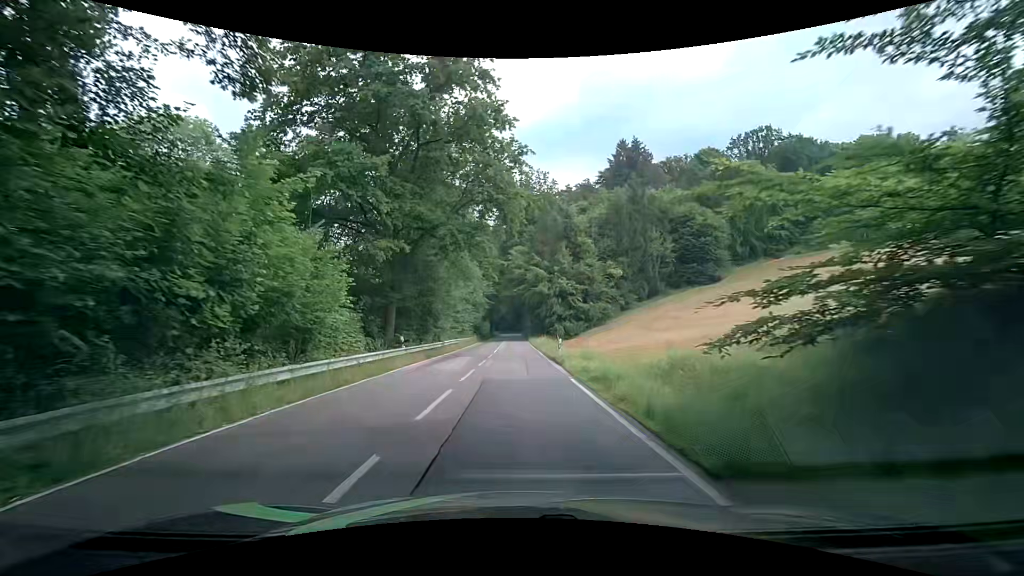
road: tertiary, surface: asphalt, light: Day
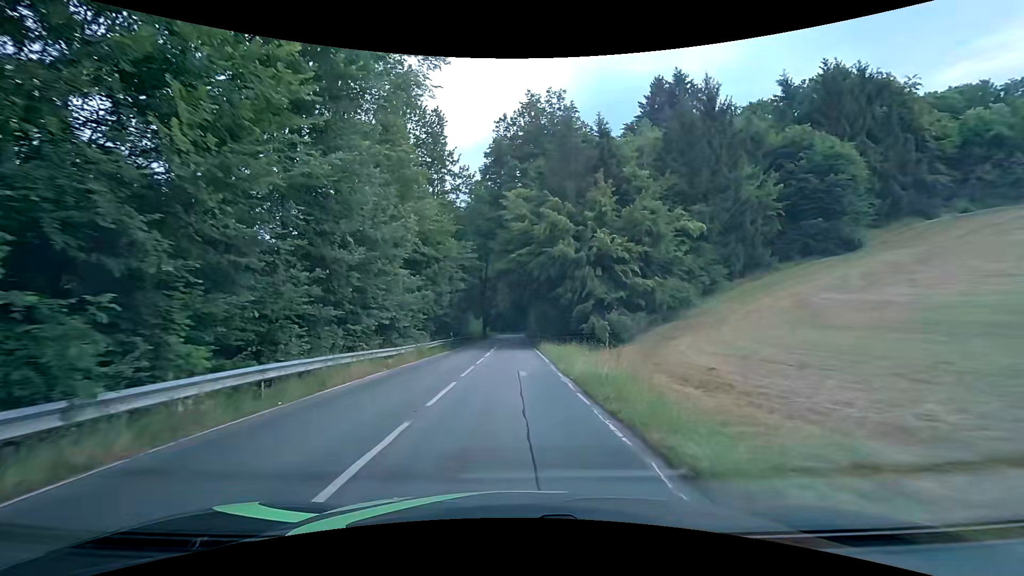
(-0.8, +29.4) m; -2°
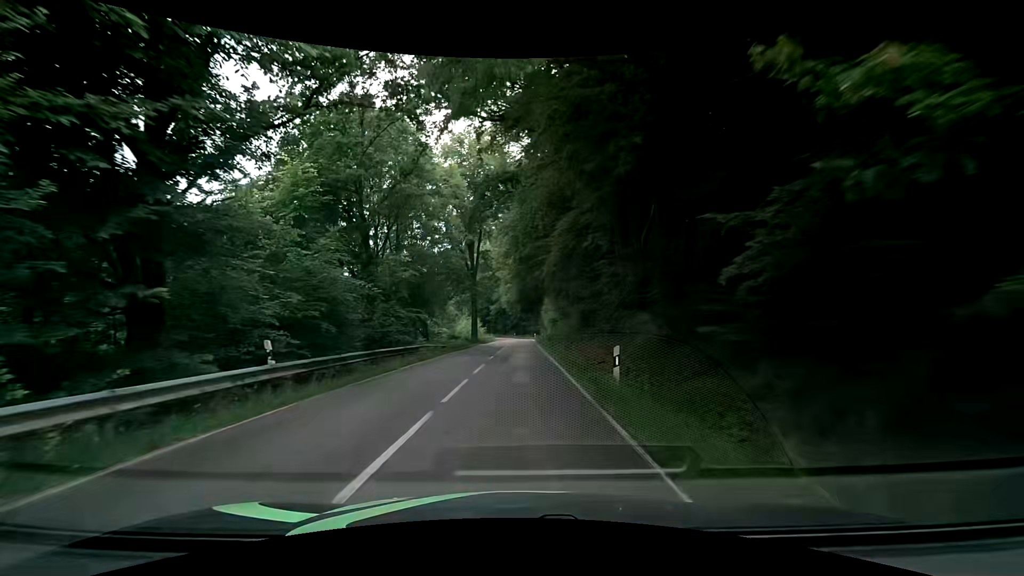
(-0.3, +32.5) m; -2°
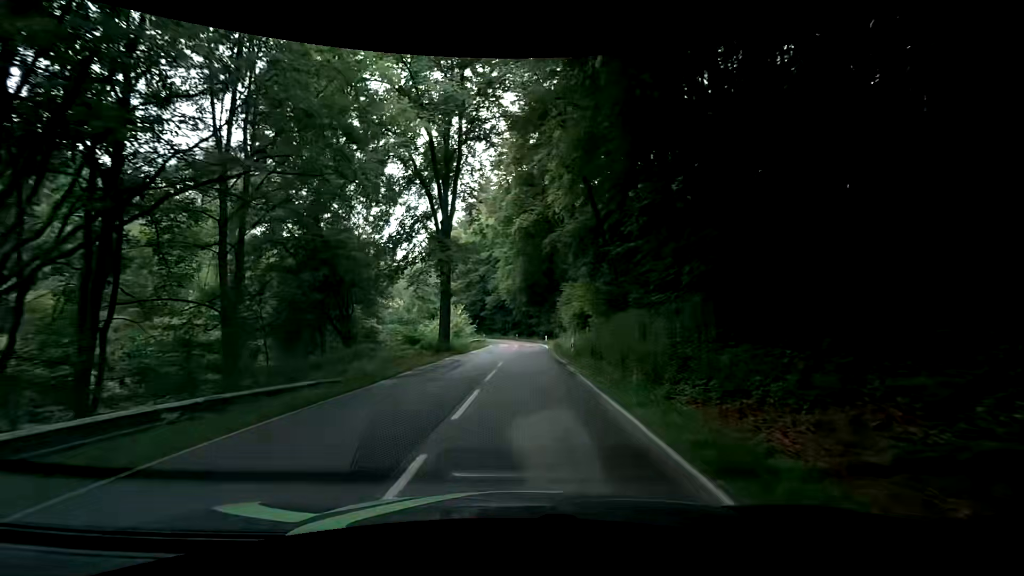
(0.0, +26.8) m; +1°
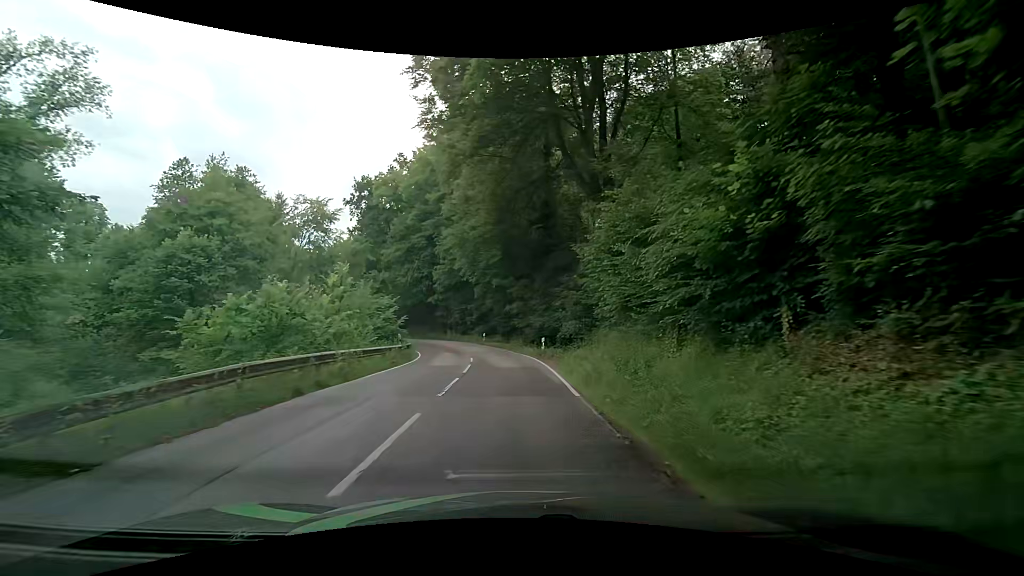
(+0.2, +34.3) m; +1°
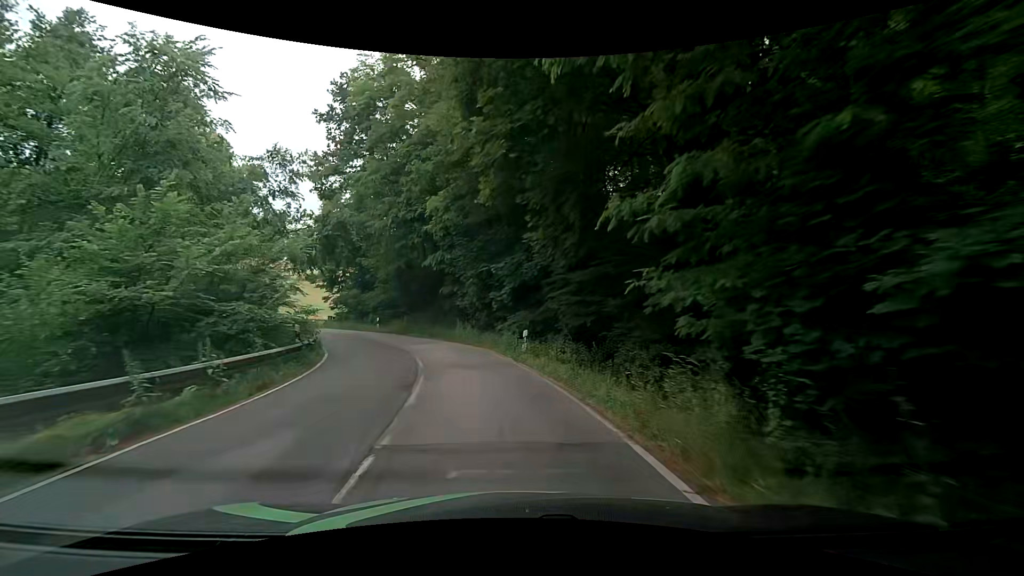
(-0.3, +27.0) m; -6°
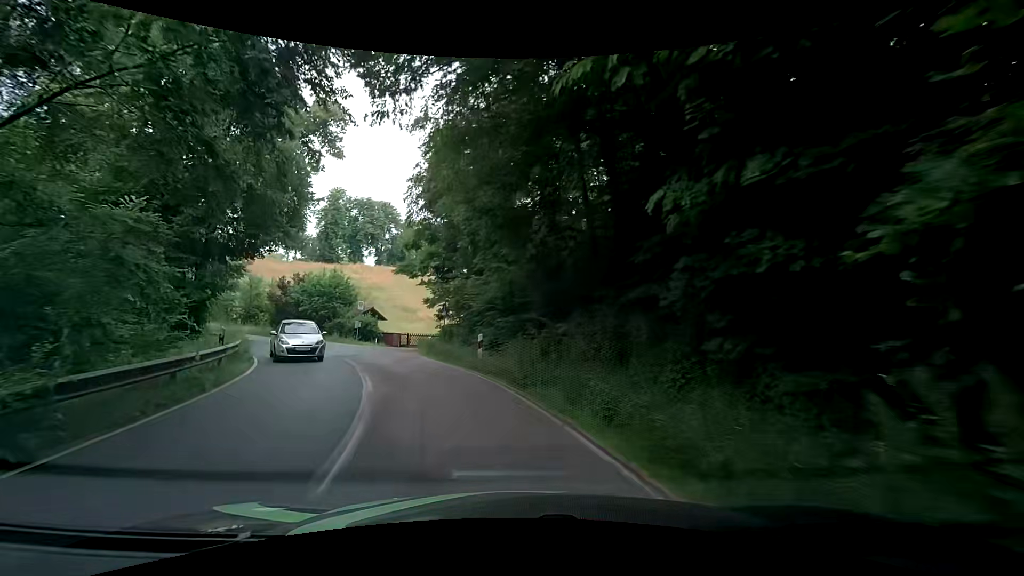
(-3.3, +22.5) m; -18°
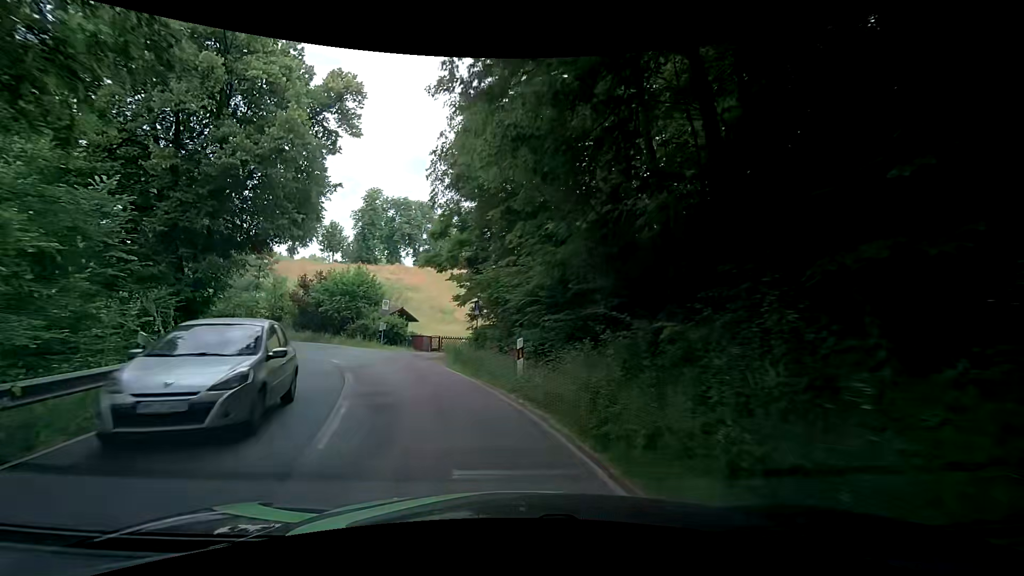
(-0.3, +4.9) m; -5°
(-1, +10) (-4, +19) (-9, +28) (-16, +35) (-25, +41) (-34, +44) (-44, +45) (-54, +45) (-64, +42) (-72, +37) m
